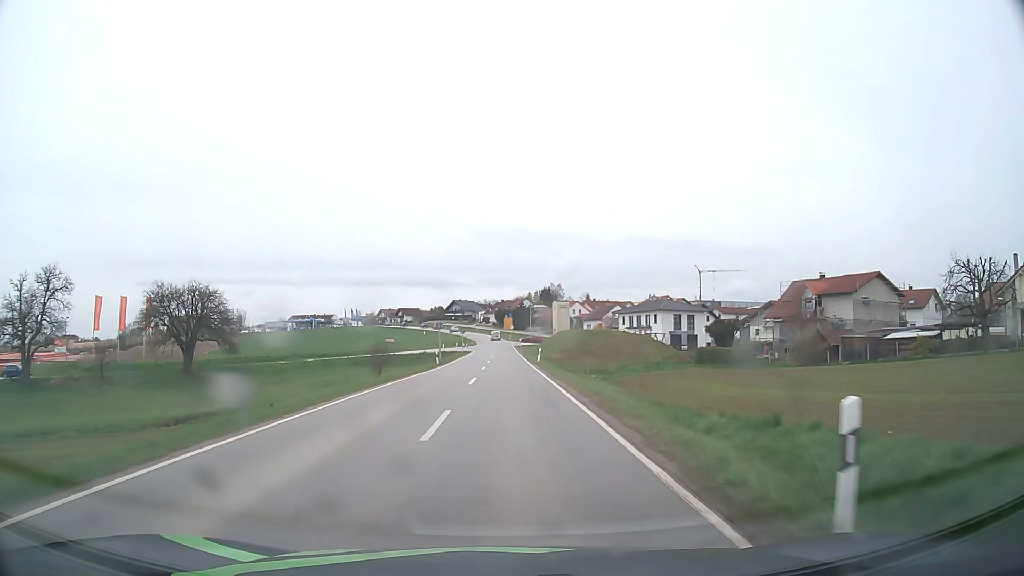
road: secondary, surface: asphalt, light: Day
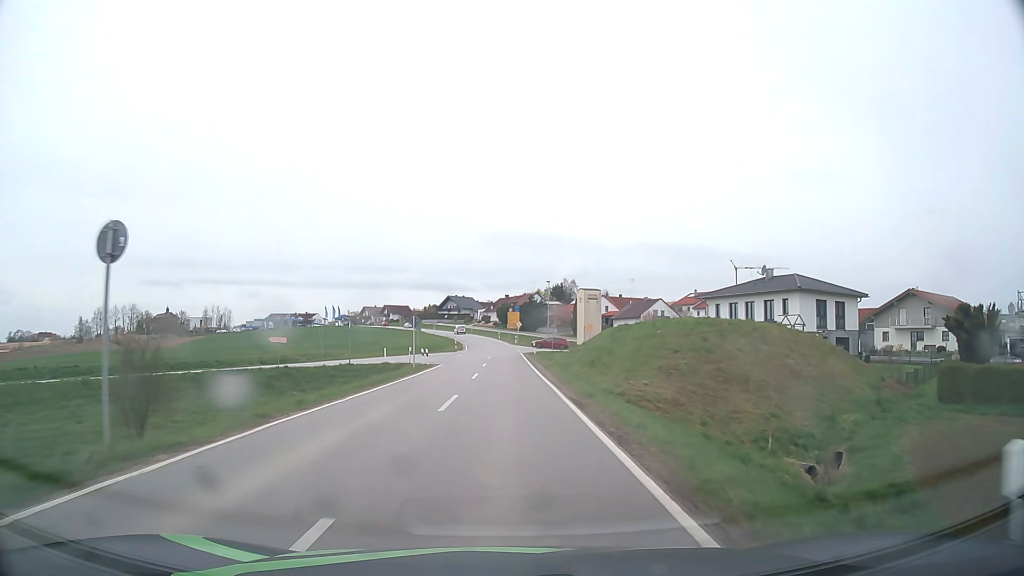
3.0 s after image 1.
(-0.1, +45.4) m; -1°
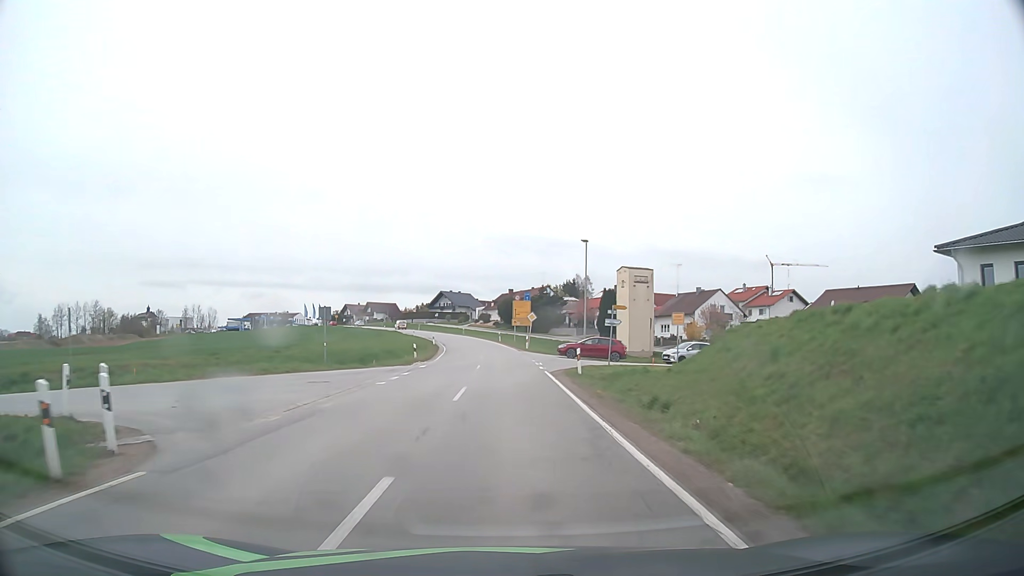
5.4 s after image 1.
(-0.2, +35.8) m; 0°
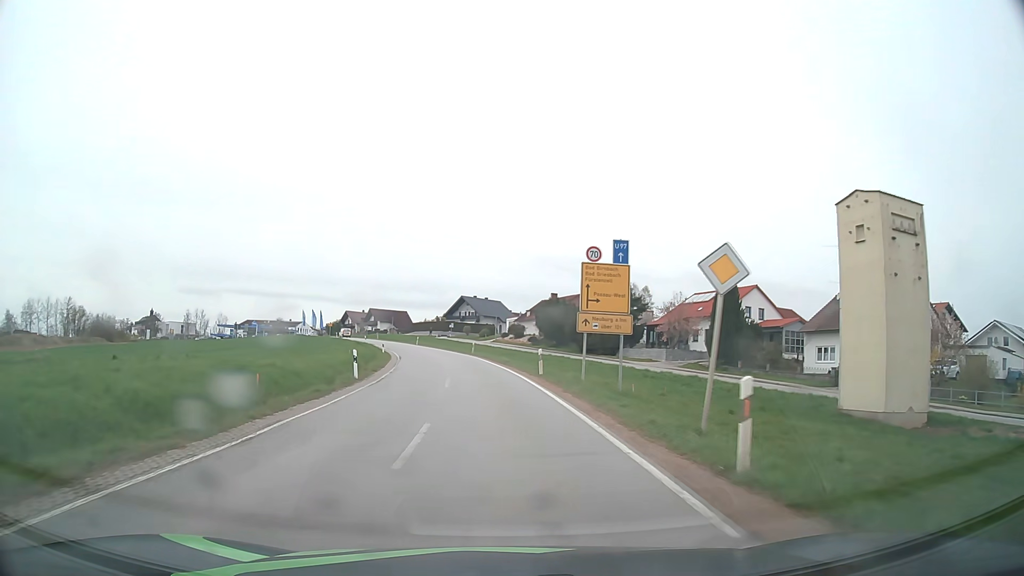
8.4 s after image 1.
(-0.6, +44.9) m; -3°
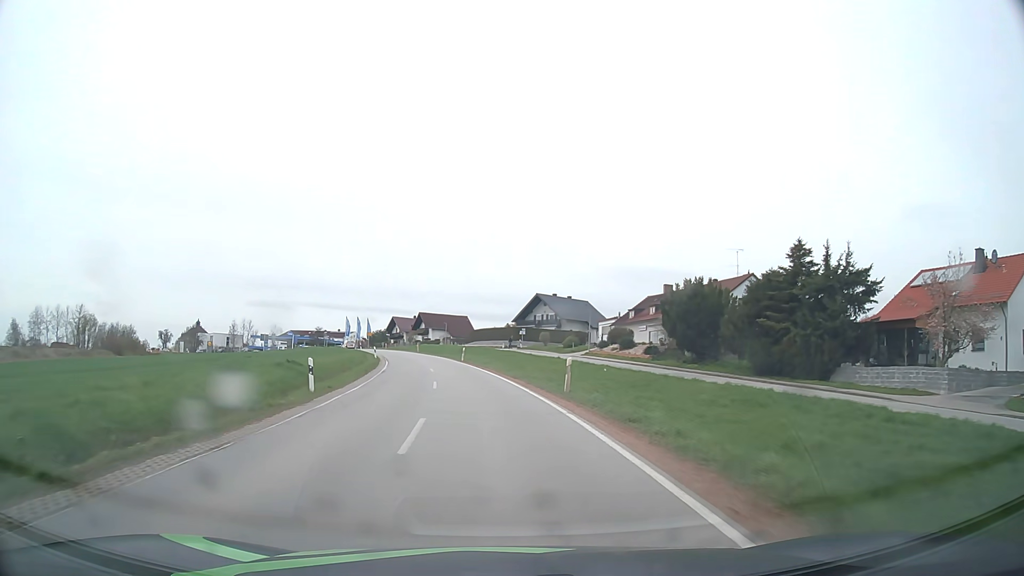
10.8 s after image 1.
(-2.1, +36.4) m; -6°
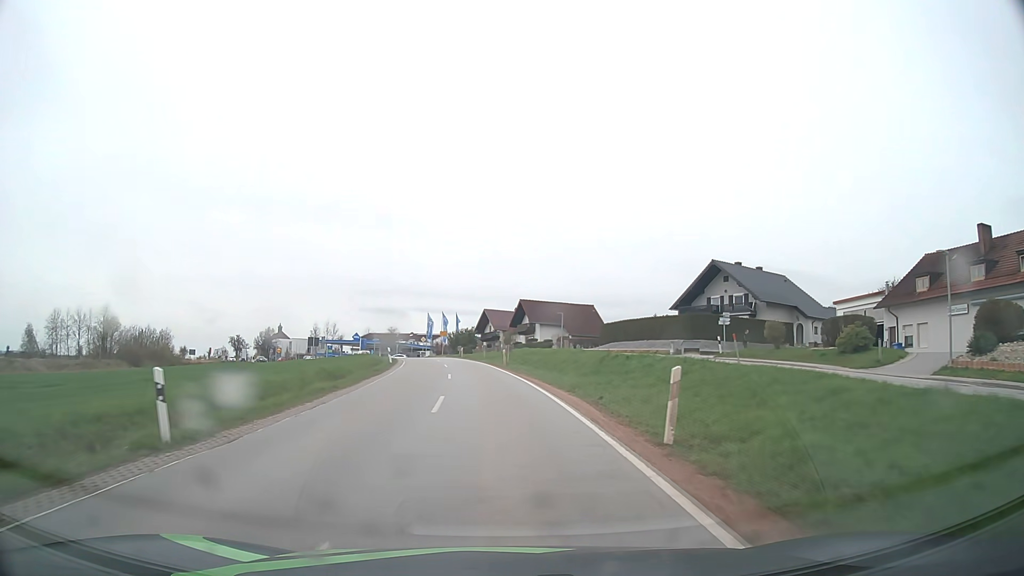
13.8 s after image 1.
(-4.0, +45.0) m; -10°
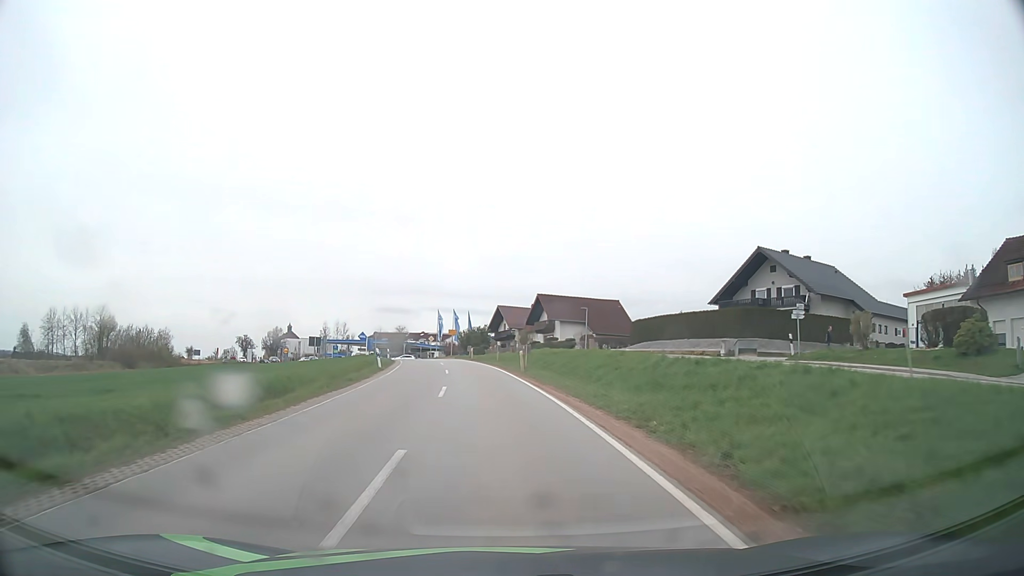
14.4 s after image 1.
(-0.1, +8.6) m; -1°
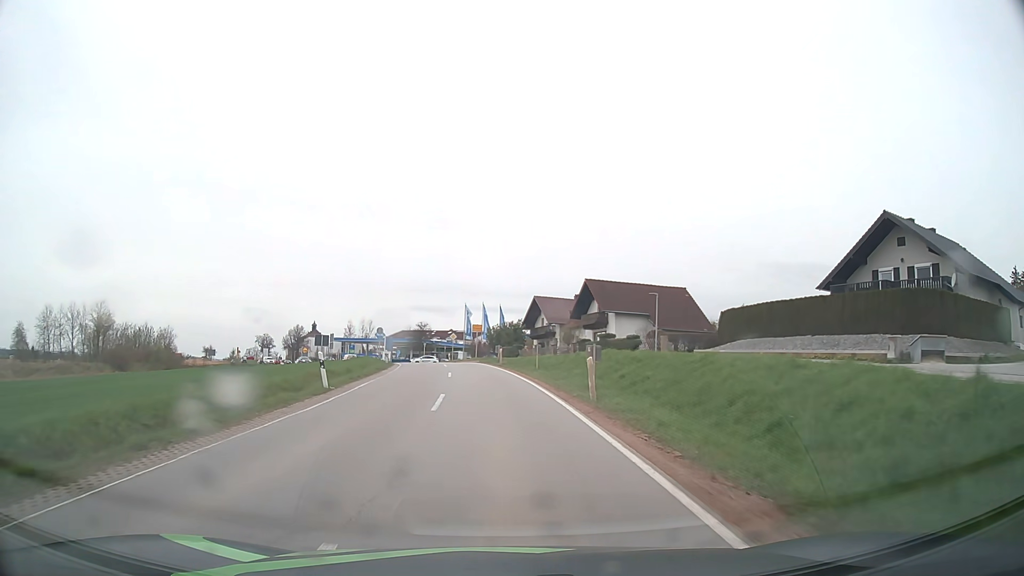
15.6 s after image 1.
(-0.4, +16.1) m; -3°
(0, +10) (0, +20) (-1, +30) (-2, +40) (-4, +50) (-5, +60) (-8, +69) (-10, +79) (-14, +88) (-17, +98) m
